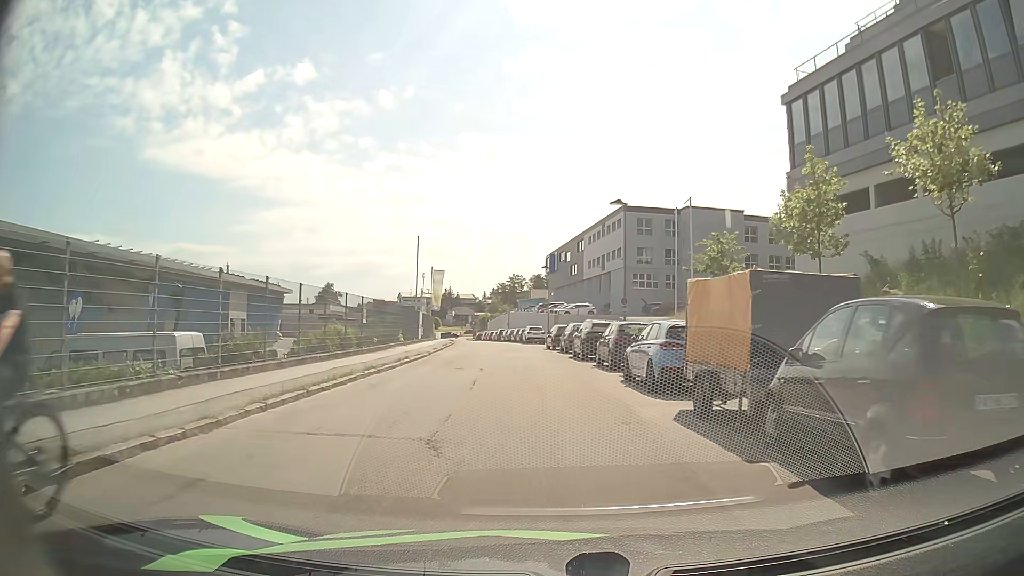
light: Day
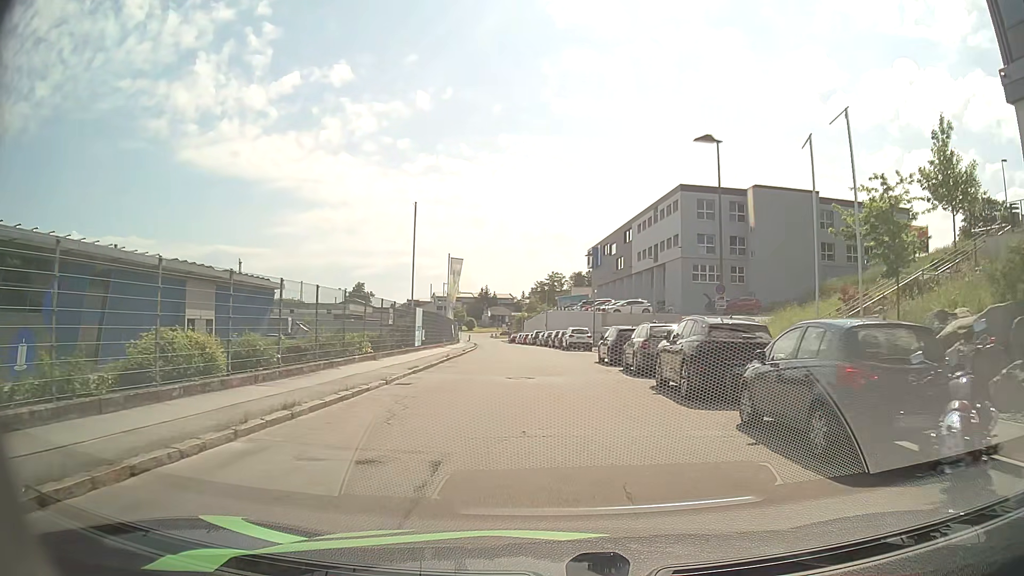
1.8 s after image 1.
(-0.4, +13.6) m; -3°
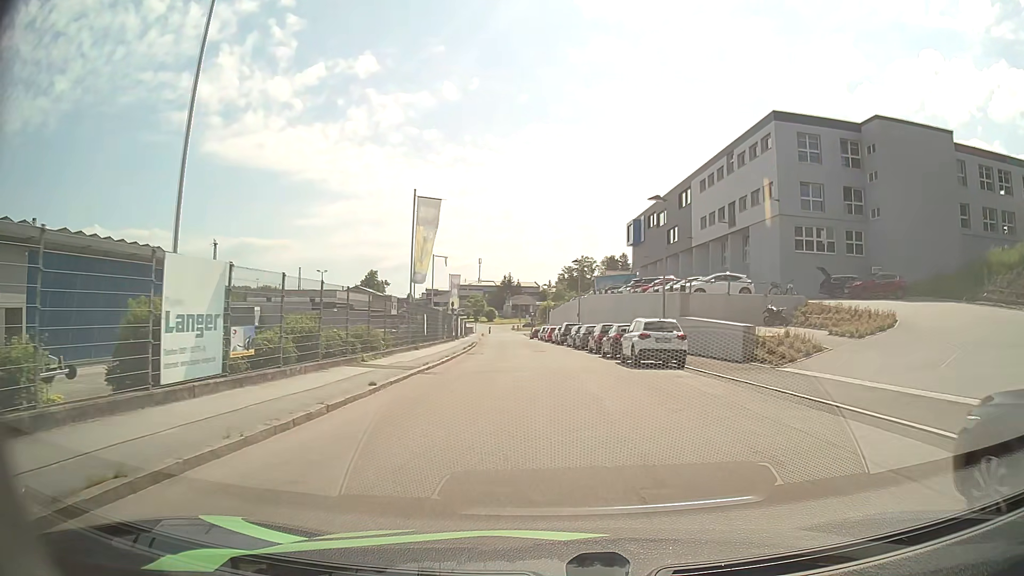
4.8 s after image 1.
(-0.6, +23.8) m; -3°
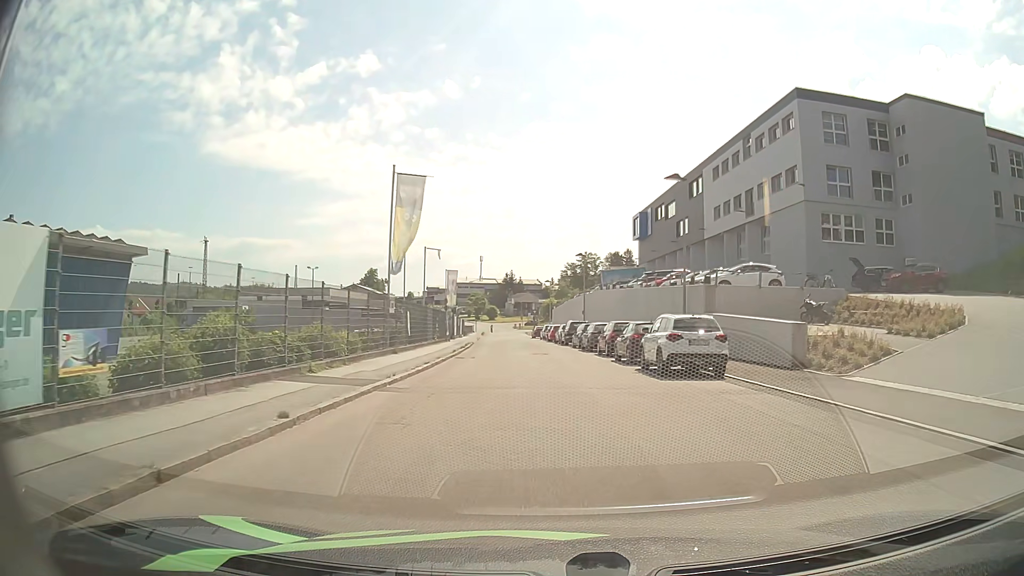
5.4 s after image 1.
(0.0, +4.7) m; 0°
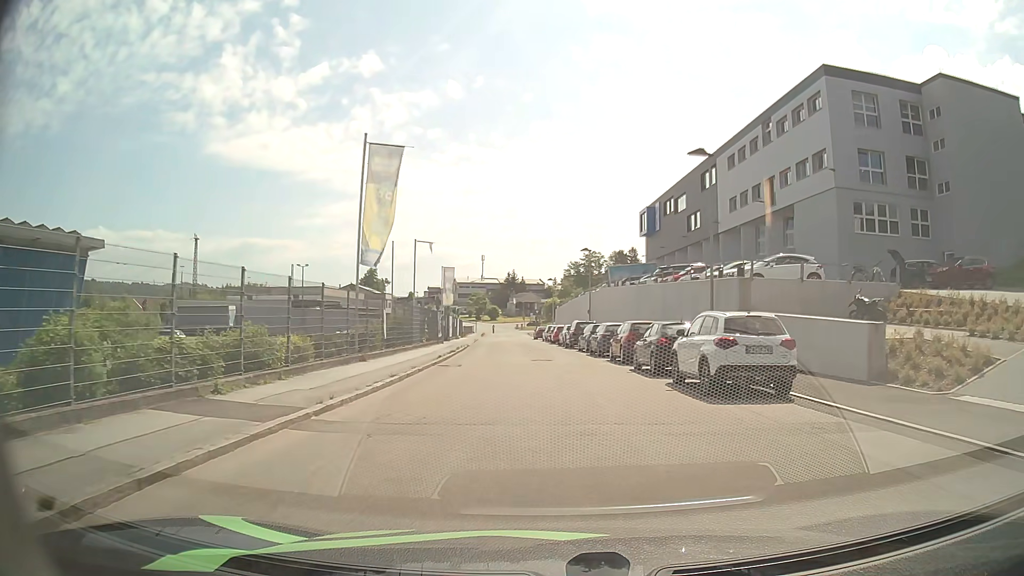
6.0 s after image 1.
(0.0, +4.8) m; 0°
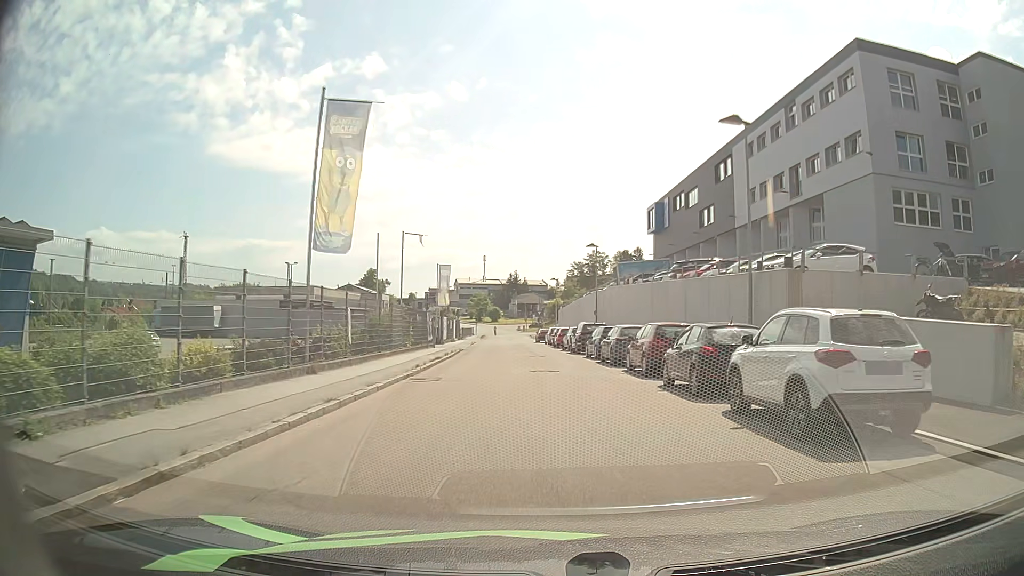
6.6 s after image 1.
(0.0, +4.8) m; 0°
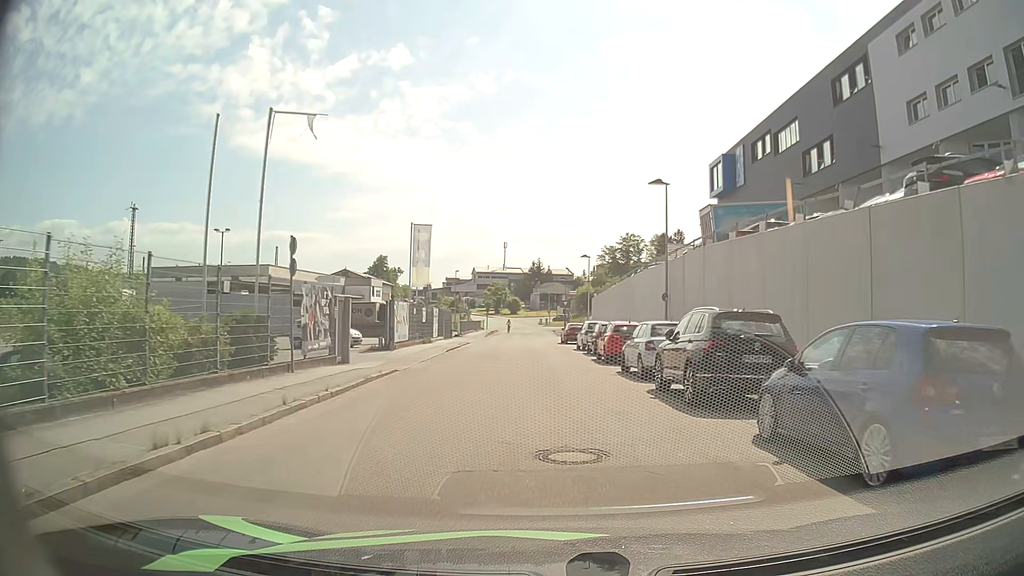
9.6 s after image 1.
(-0.4, +23.4) m; -2°
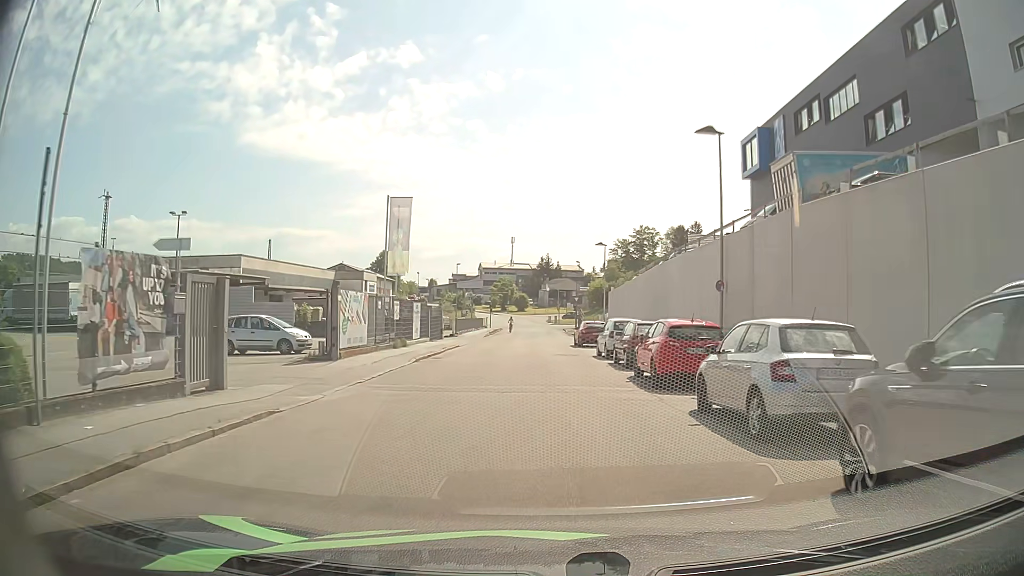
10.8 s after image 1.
(-0.1, +9.0) m; -1°
(0, +10) (0, +20) (0, +30) (0, +40) (0, +50) (0, +60) (0, +70) (0, +80) (0, +90) (-2, +100) m
